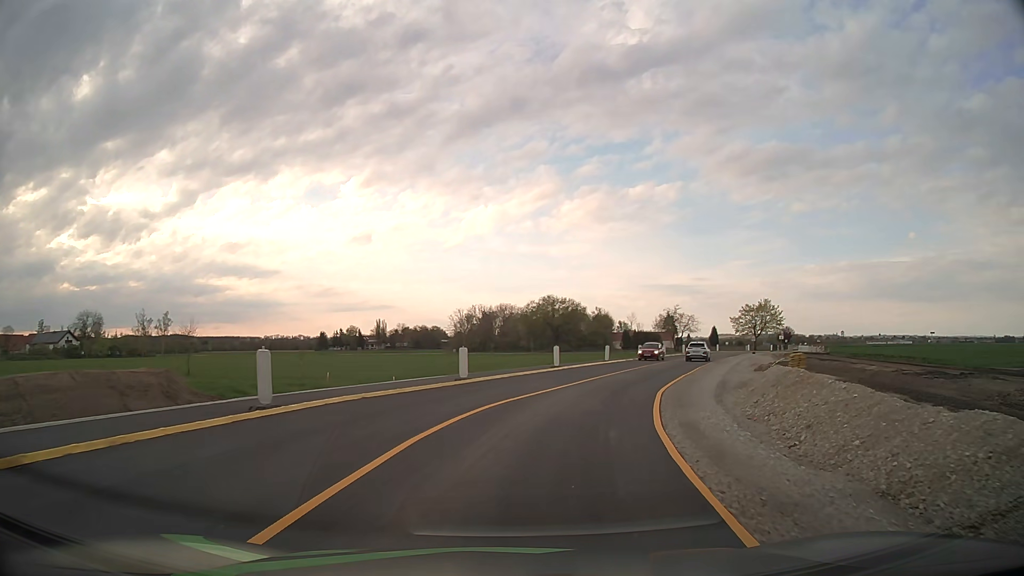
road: service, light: Day
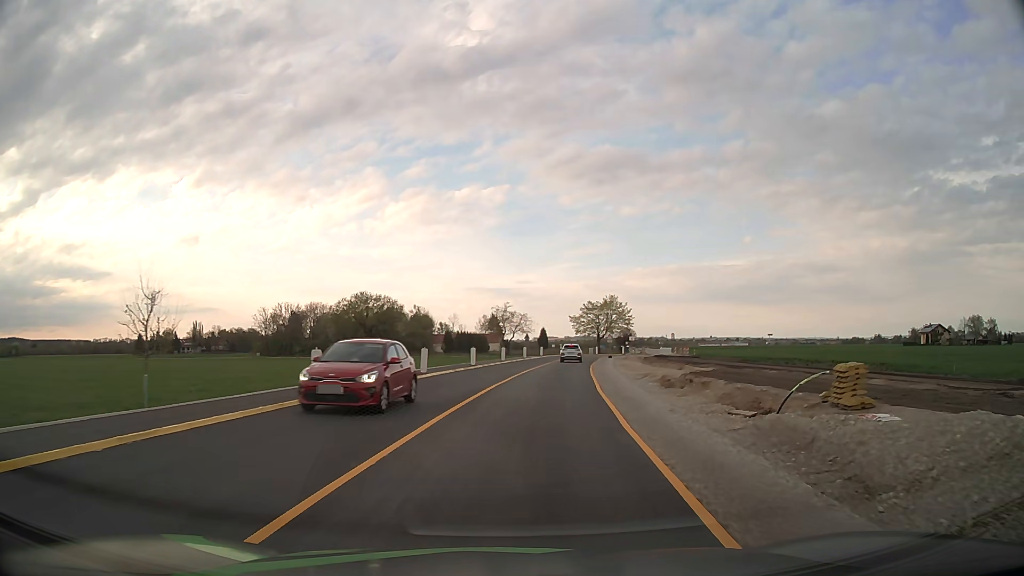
(+2.6, +19.3) m; +15°
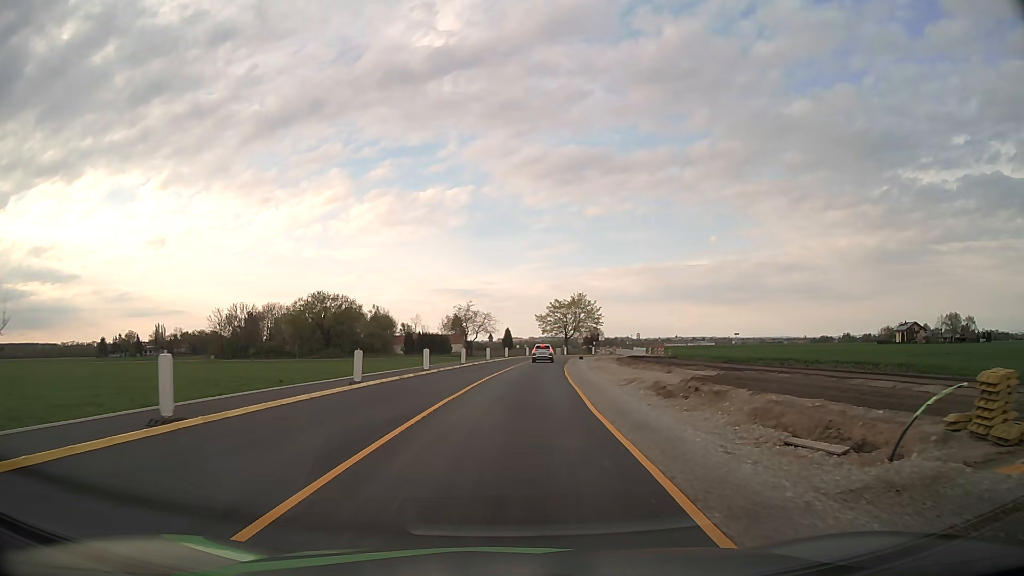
(+0.2, +6.6) m; +3°
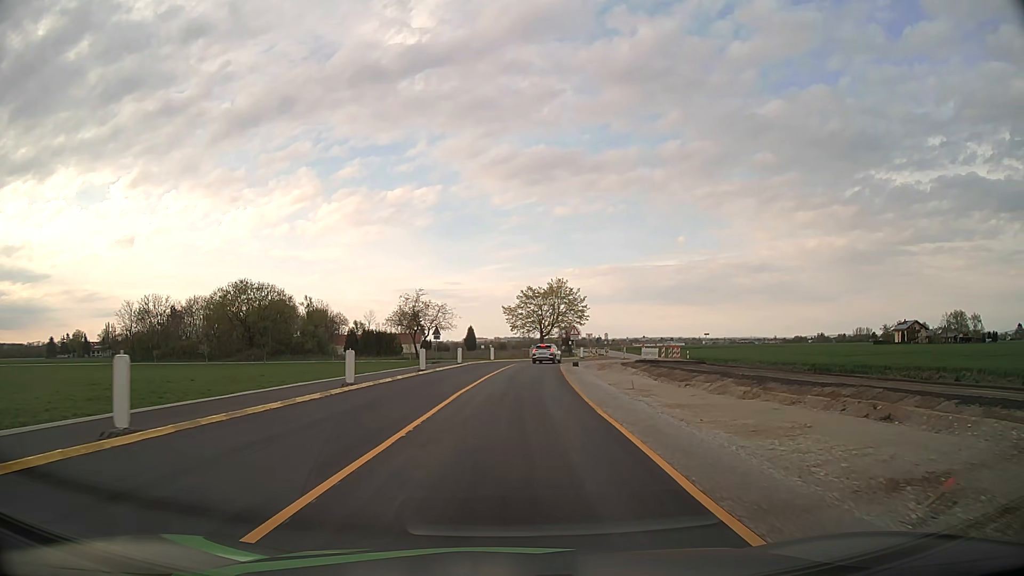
(+0.8, +27.2) m; +3°
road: tertiary
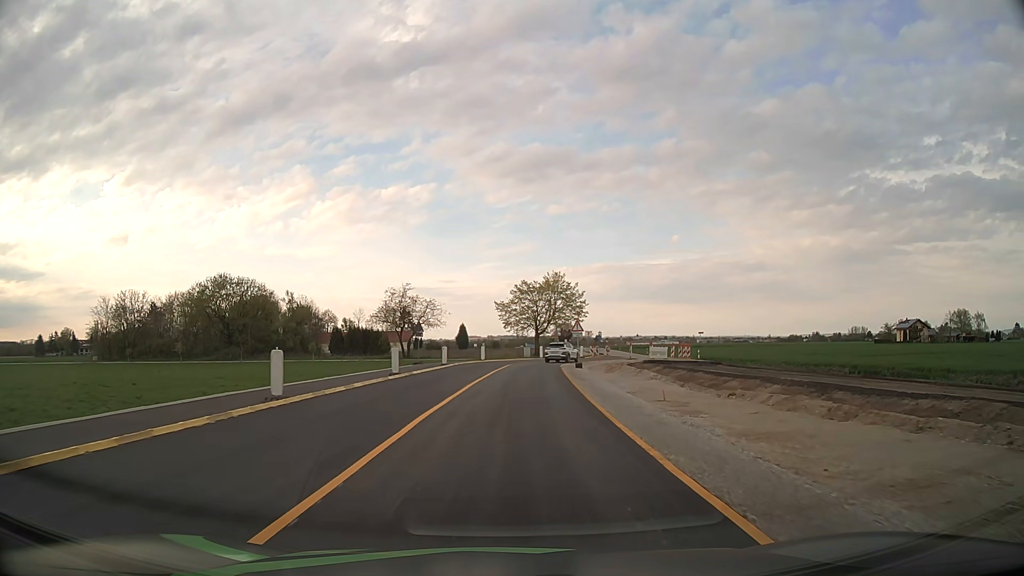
(0.0, +6.7) m; +1°
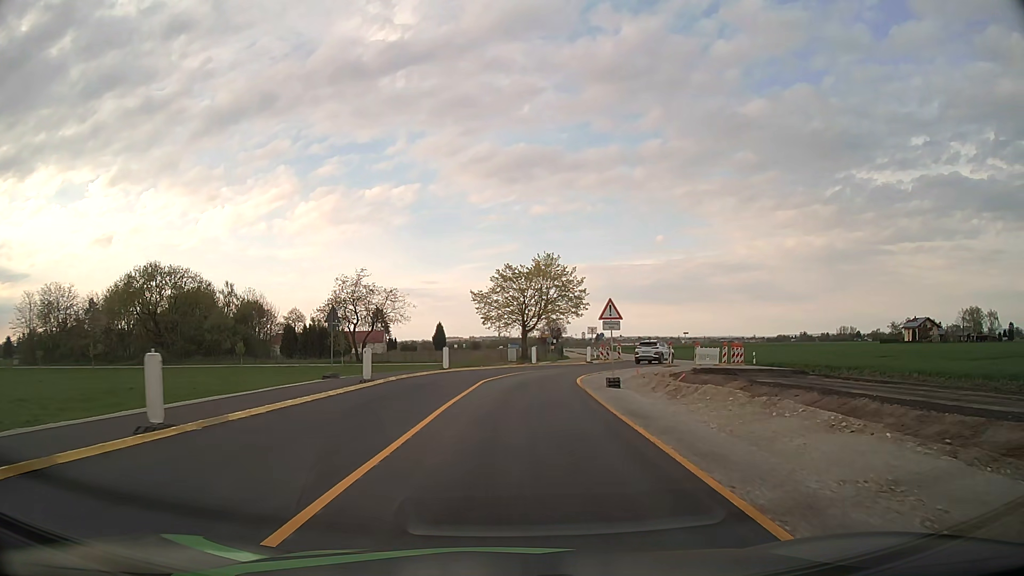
(+0.2, +19.5) m; +1°
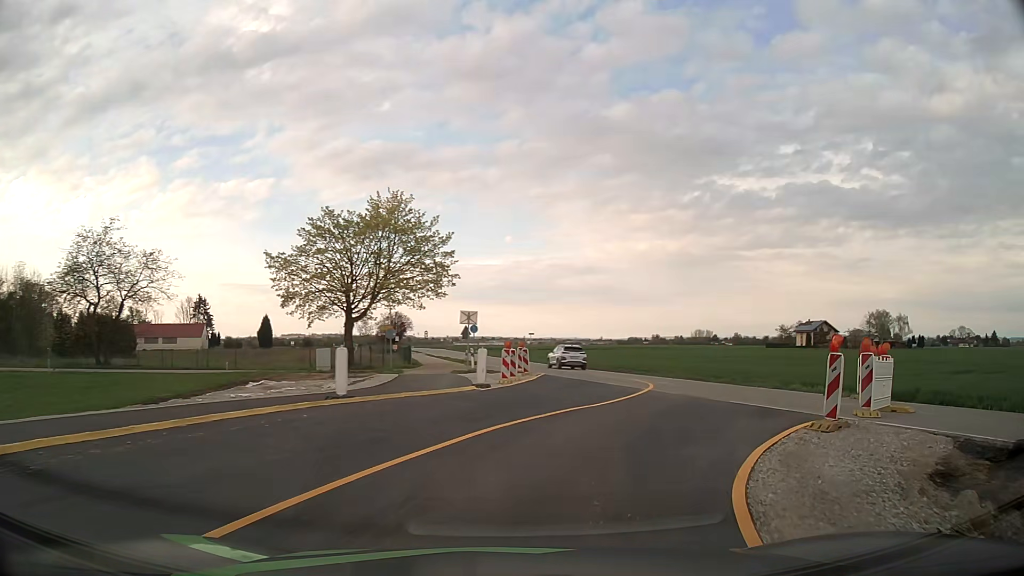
(+1.4, +29.1) m; +12°
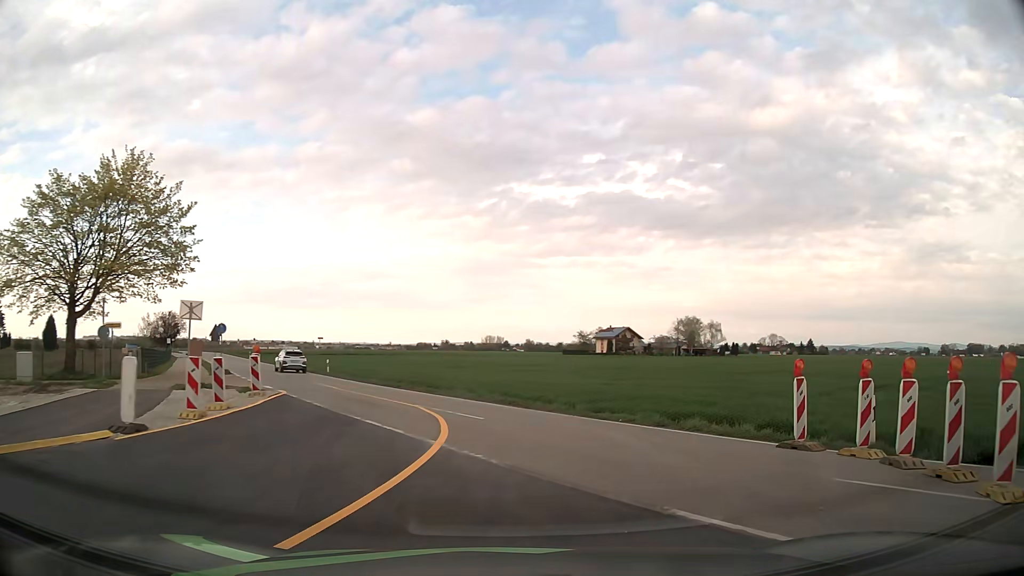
(+1.6, +10.1) m; +19°
(0, +10) (-2, +20) (-6, +29) (-11, +38) (-15, +46) (-20, +55) (-25, +64) (-30, +73) (-35, +82) (-39, +90) m
